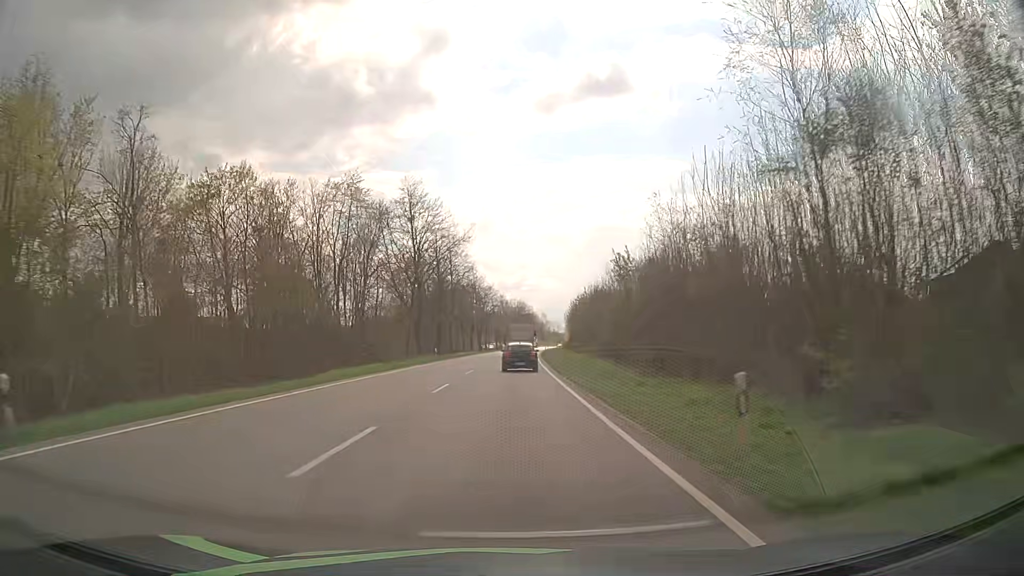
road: primary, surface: asphalt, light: Day
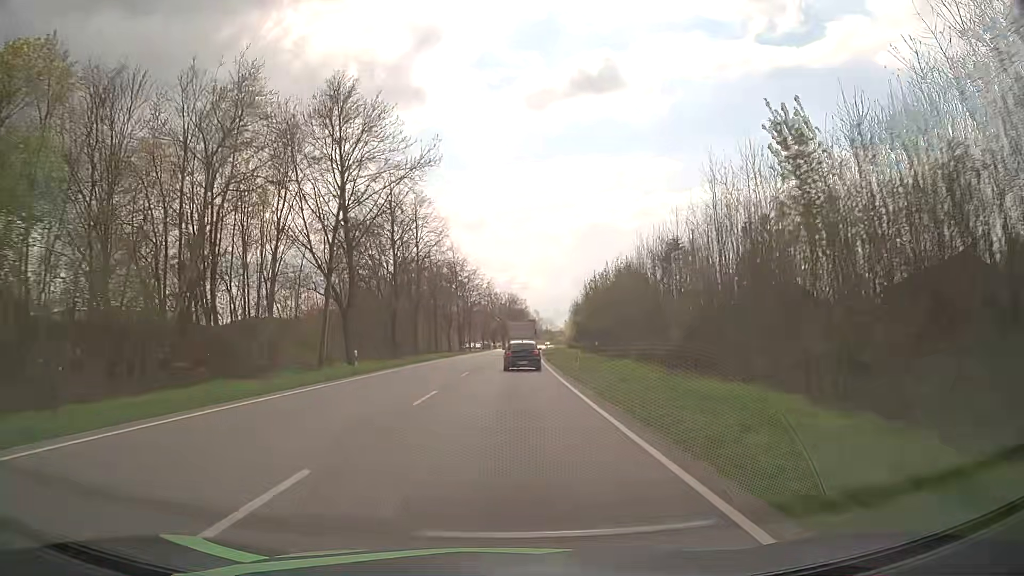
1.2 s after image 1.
(+0.2, +27.6) m; +1°
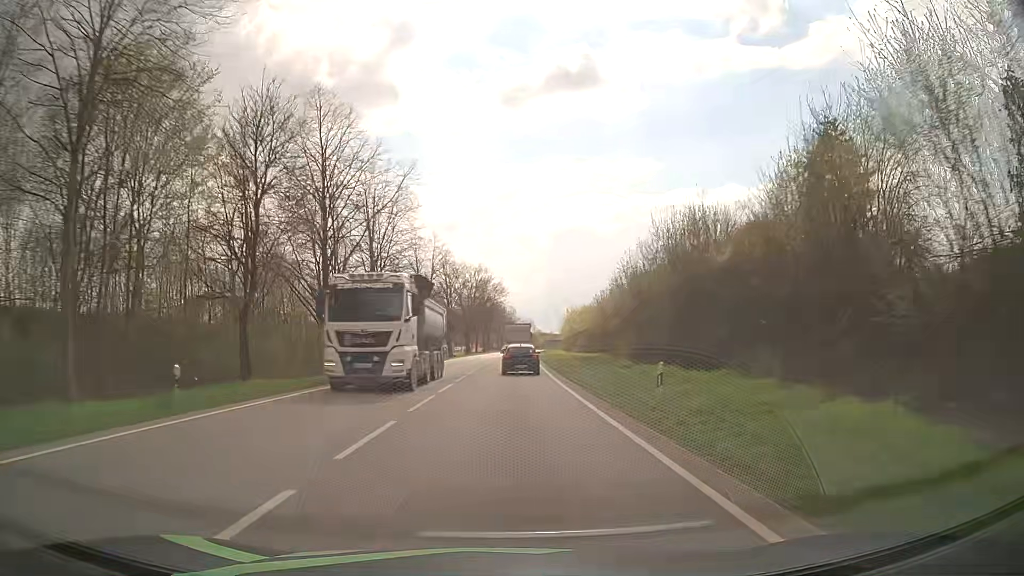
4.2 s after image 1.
(+1.3, +66.1) m; +2°
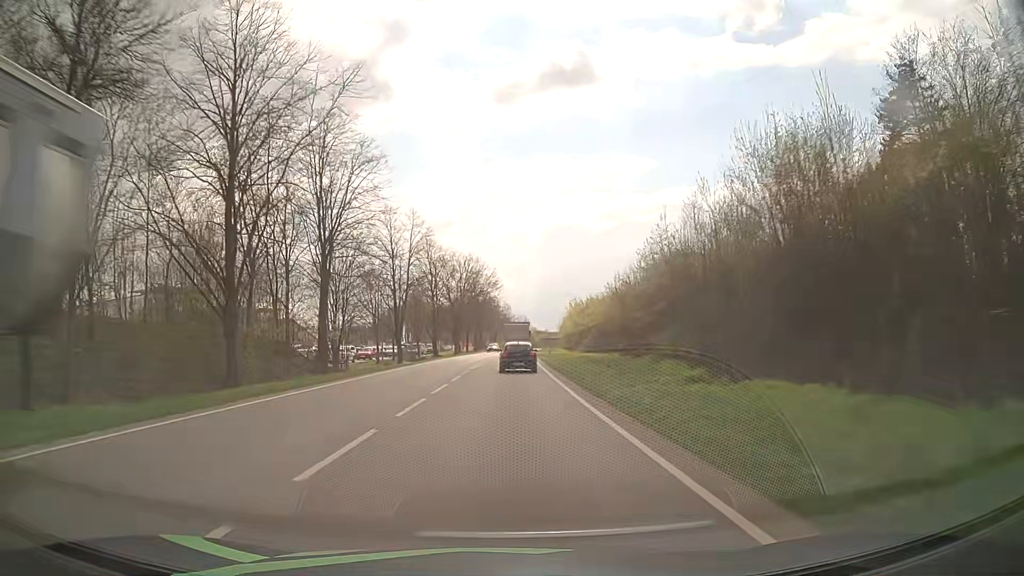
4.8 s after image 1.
(0.0, +13.1) m; 0°
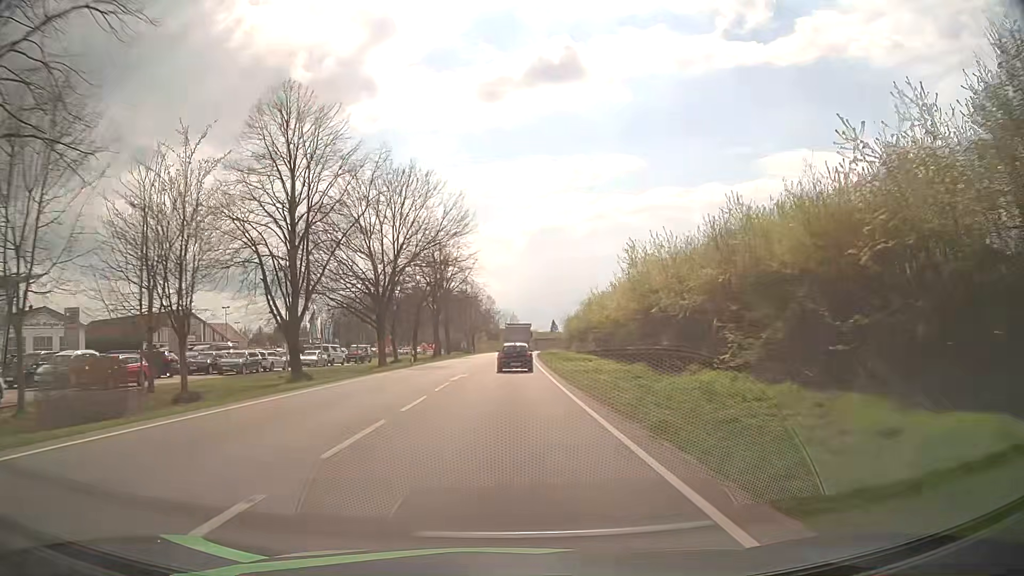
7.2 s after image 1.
(+0.8, +52.3) m; +1°
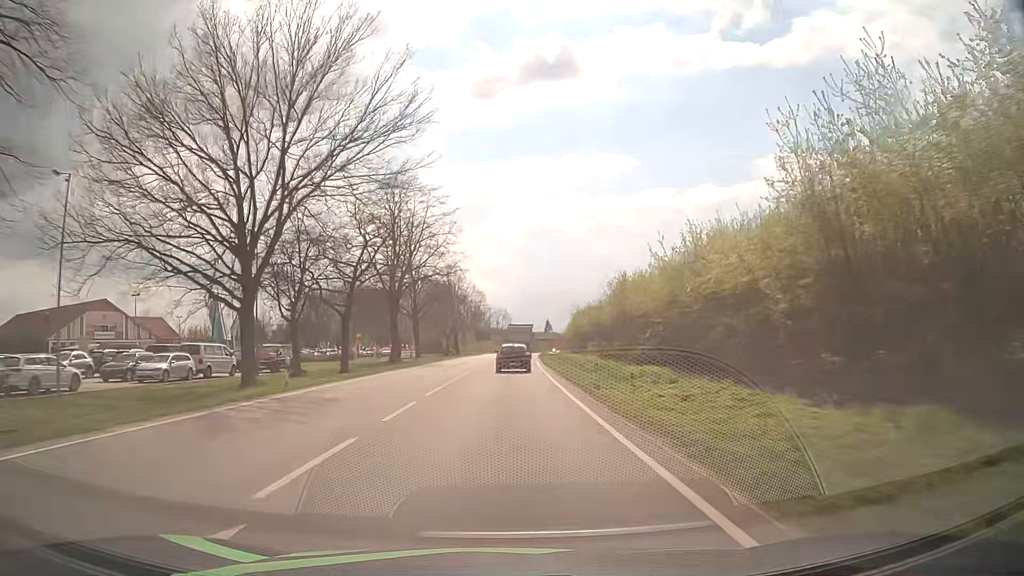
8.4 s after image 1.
(+0.1, +26.2) m; +1°
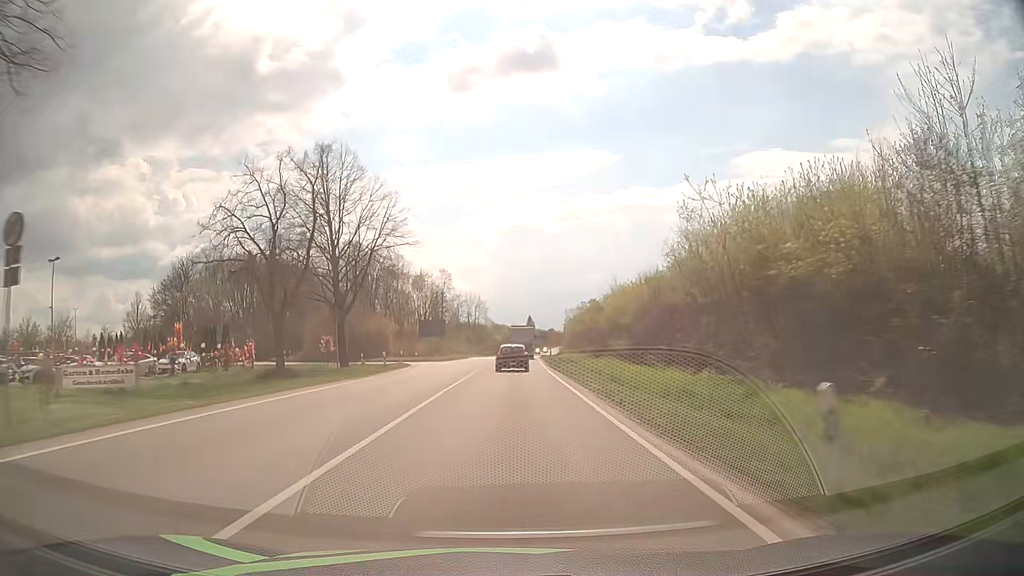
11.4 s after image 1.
(+1.1, +65.0) m; +2°
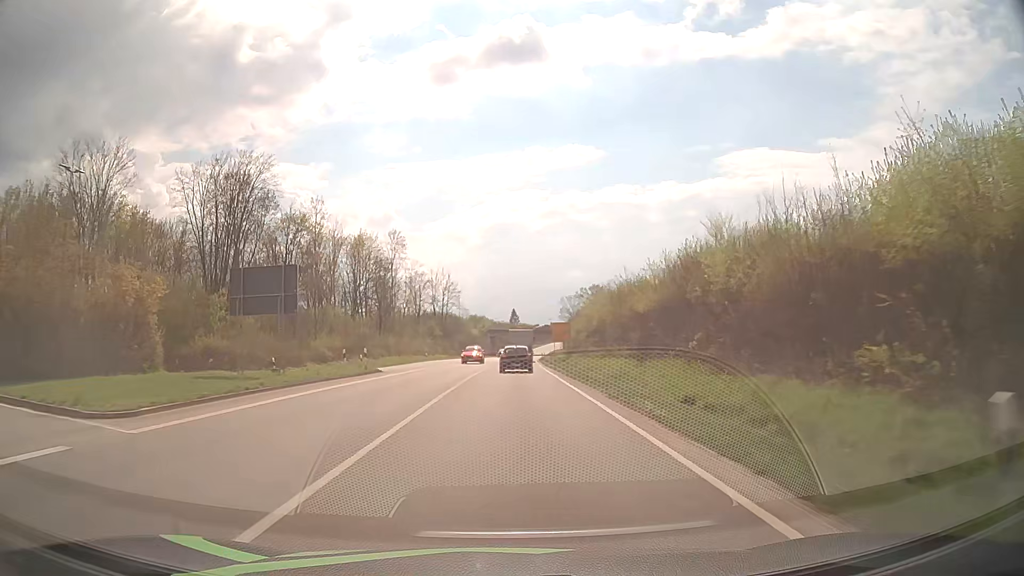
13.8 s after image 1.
(+0.7, +52.1) m; +1°
(0, +10) (0, +20) (0, +30) (+1, +40) (+1, +50) (+1, +60) (+1, +70) (+2, +80) (+2, +90) (+3, +100) m
